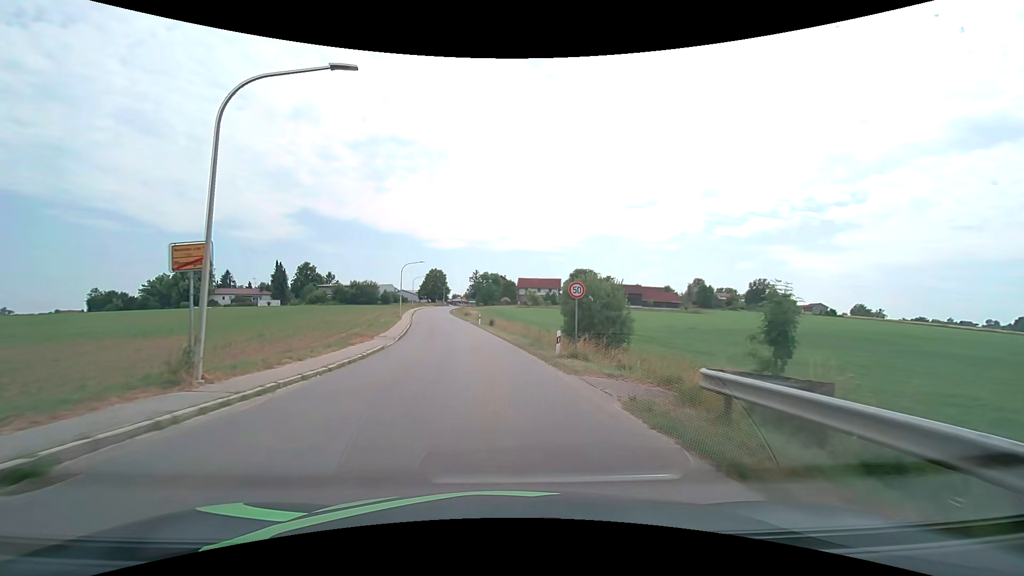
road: tertiary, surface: asphalt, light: Day
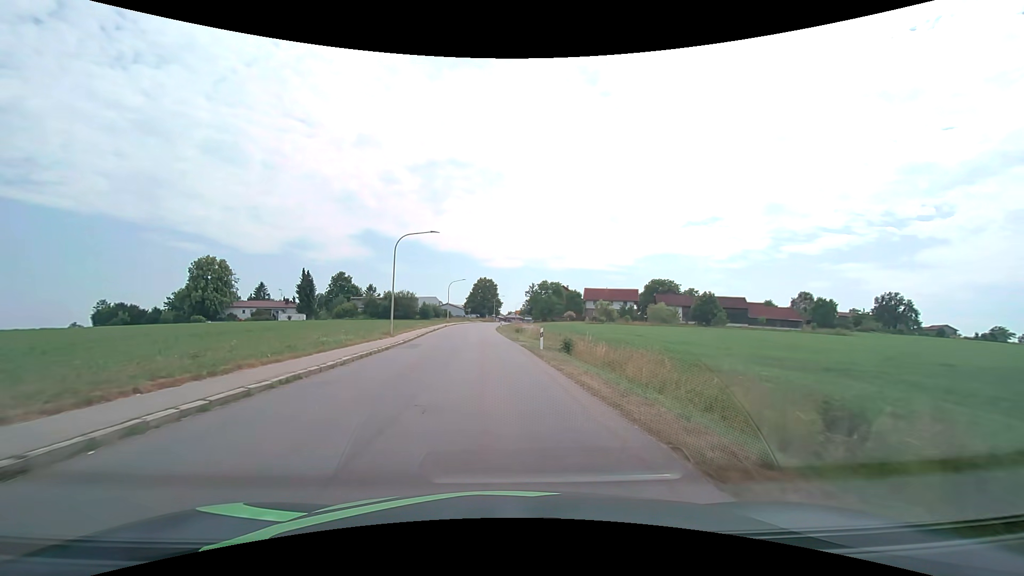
(-1.8, +29.8) m; -7°
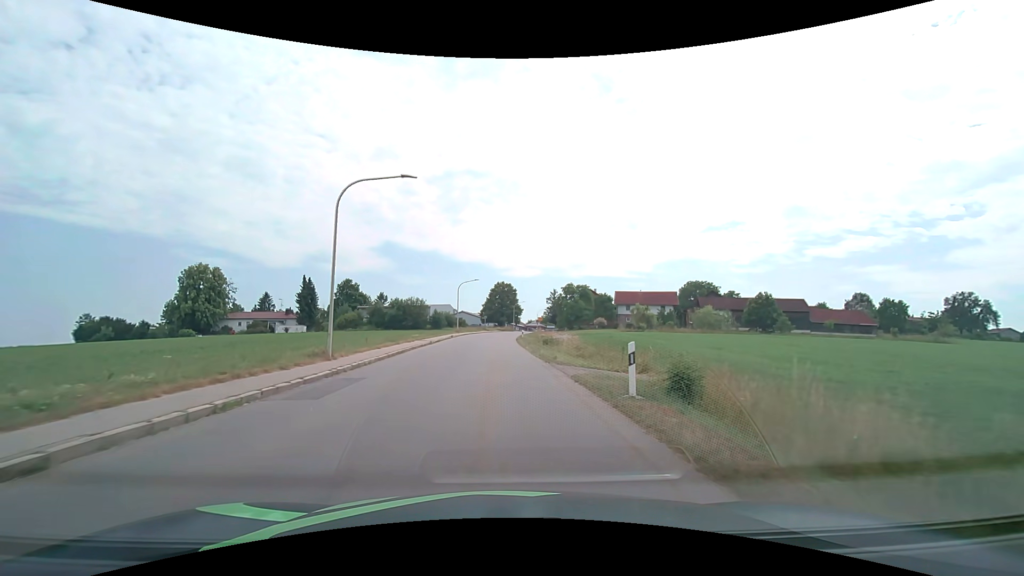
(-0.3, +14.7) m; -2°
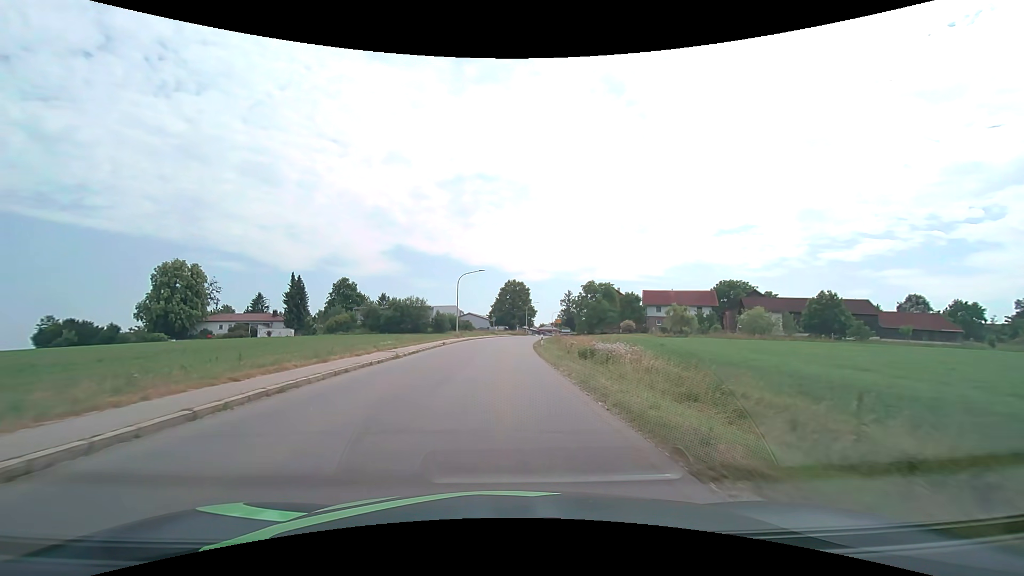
(-0.2, +14.7) m; -2°
(0, +10) (0, +20) (0, +30) (0, +40) (+1, +50) (+2, +60) (+3, +70) (+4, +80) (+6, +90) (+8, +99) m
